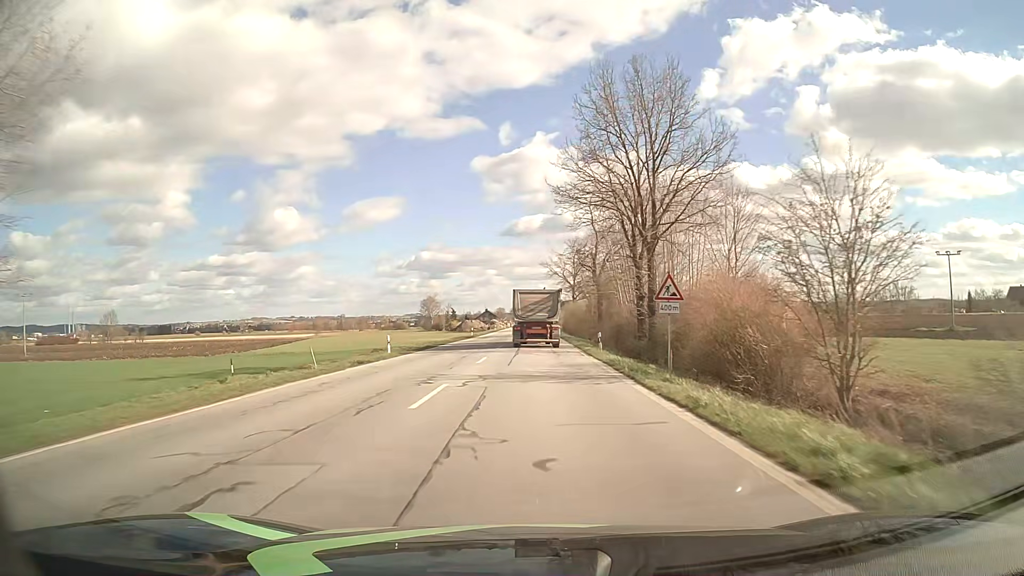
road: primary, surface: asphalt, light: Day
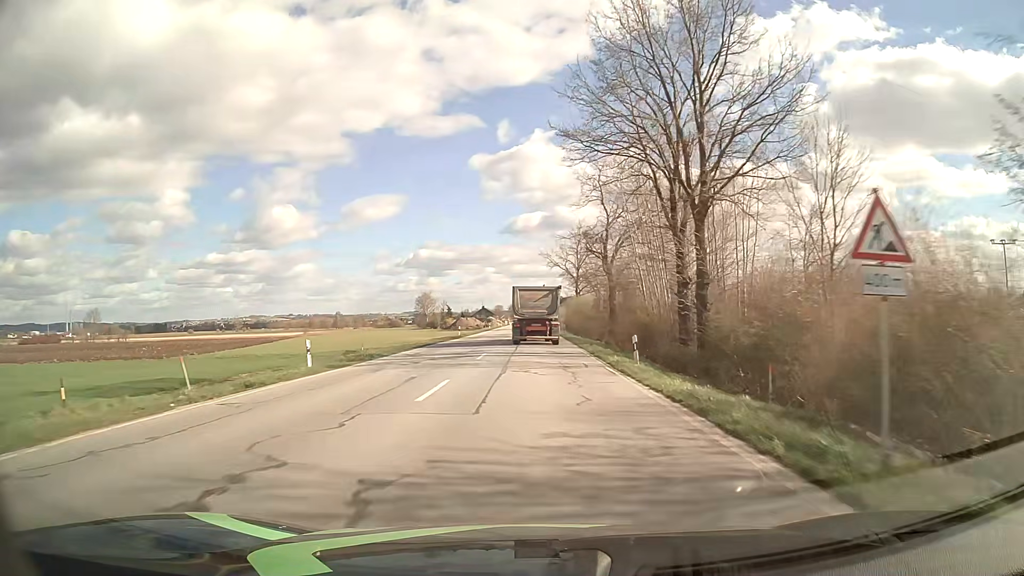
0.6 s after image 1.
(0.0, +11.6) m; 0°
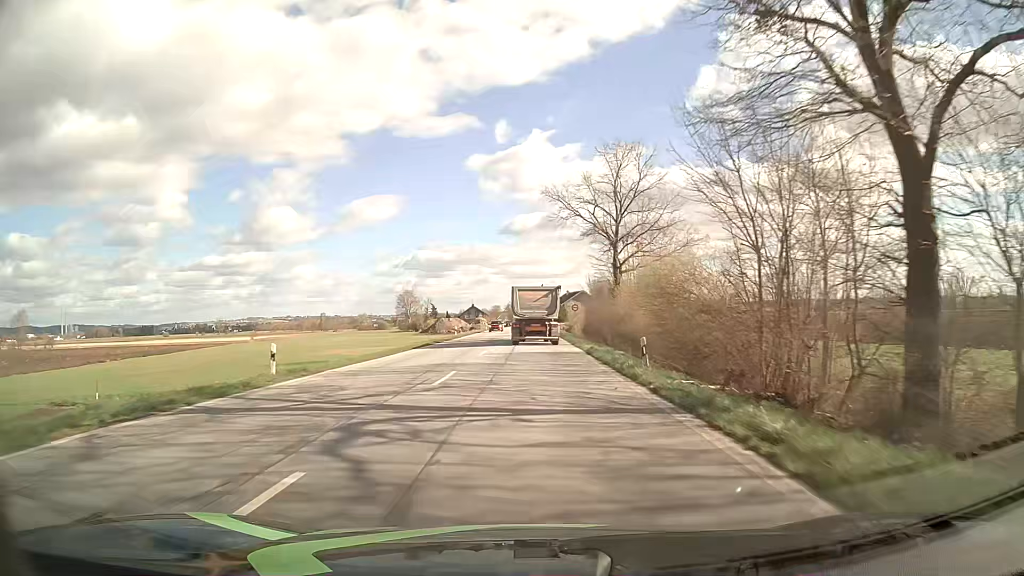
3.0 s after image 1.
(+0.1, +46.5) m; 0°
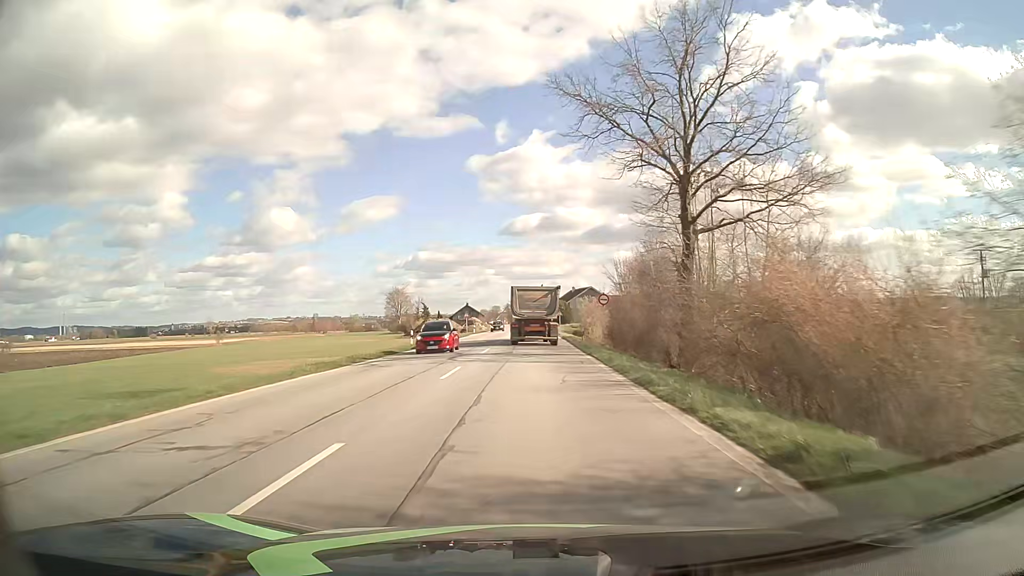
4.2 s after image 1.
(0.0, +23.2) m; 0°
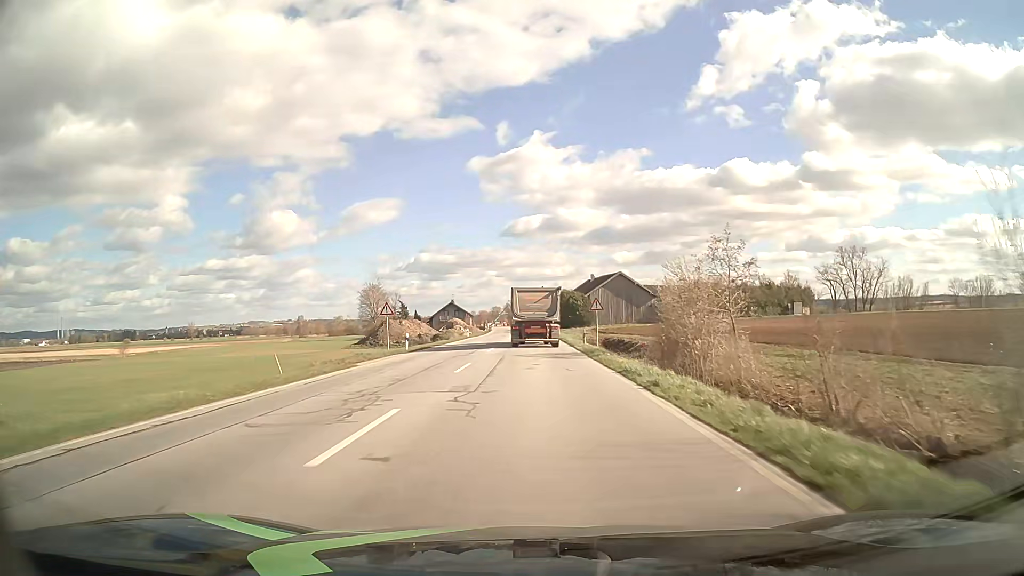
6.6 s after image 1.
(-0.1, +46.4) m; 0°
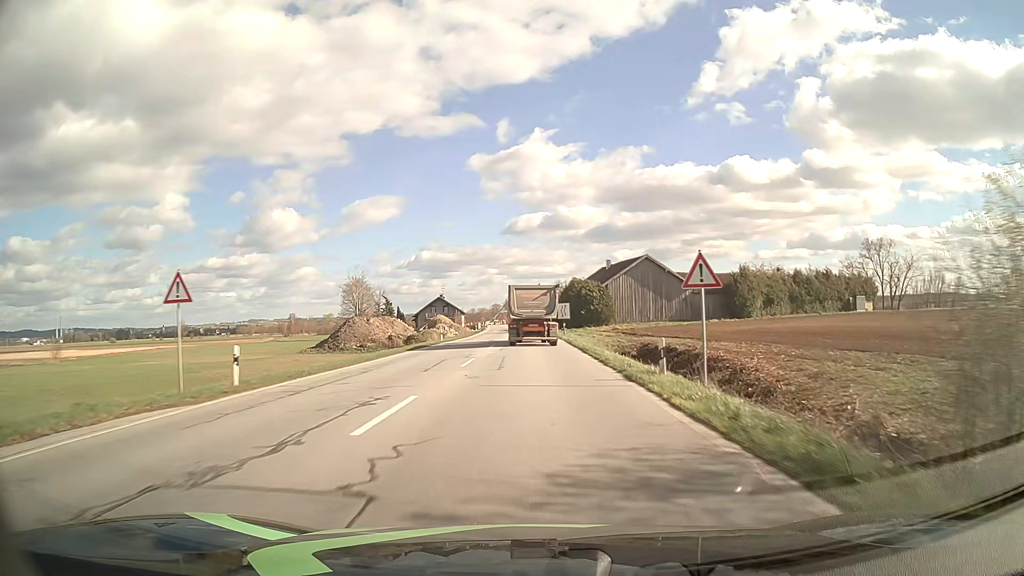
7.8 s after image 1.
(0.0, +22.9) m; 0°
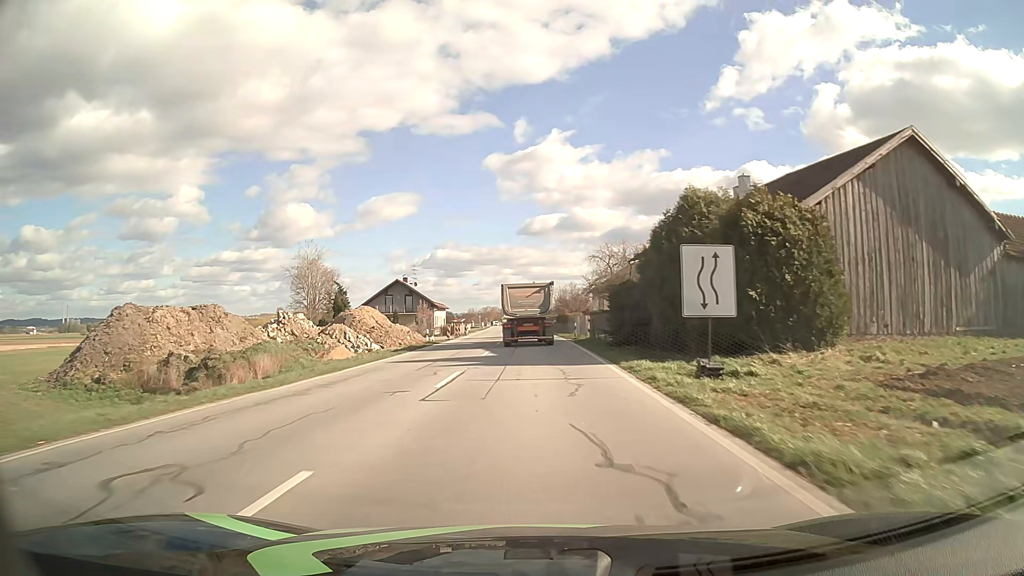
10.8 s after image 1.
(-0.5, +55.2) m; -1°
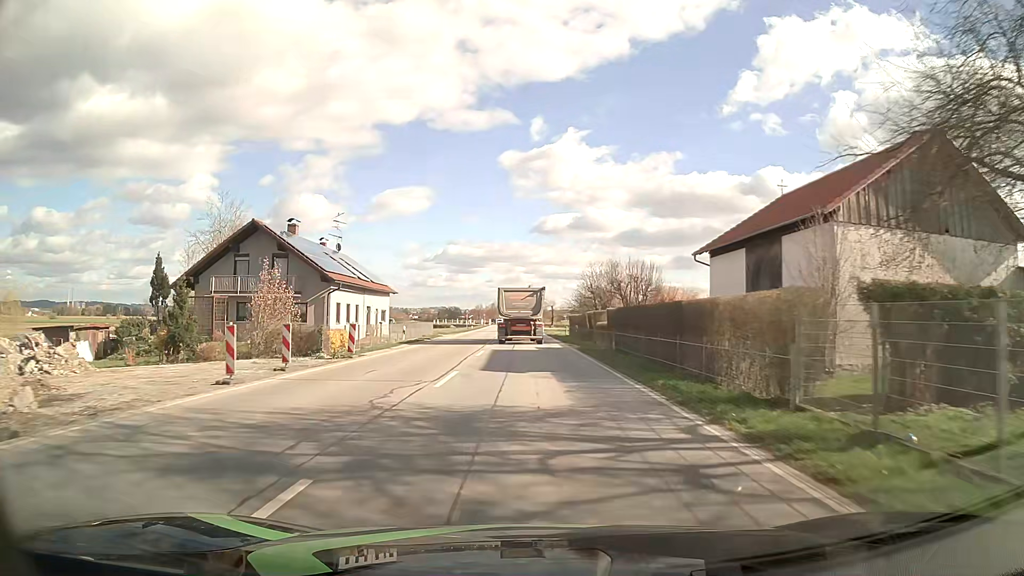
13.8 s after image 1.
(-0.3, +48.7) m; -1°
(0, +10) (0, +20) (0, +30) (0, +40) (-1, +50) (-1, +60) (-1, +70) (-2, +80) (-2, +90) (-2, +100) m
